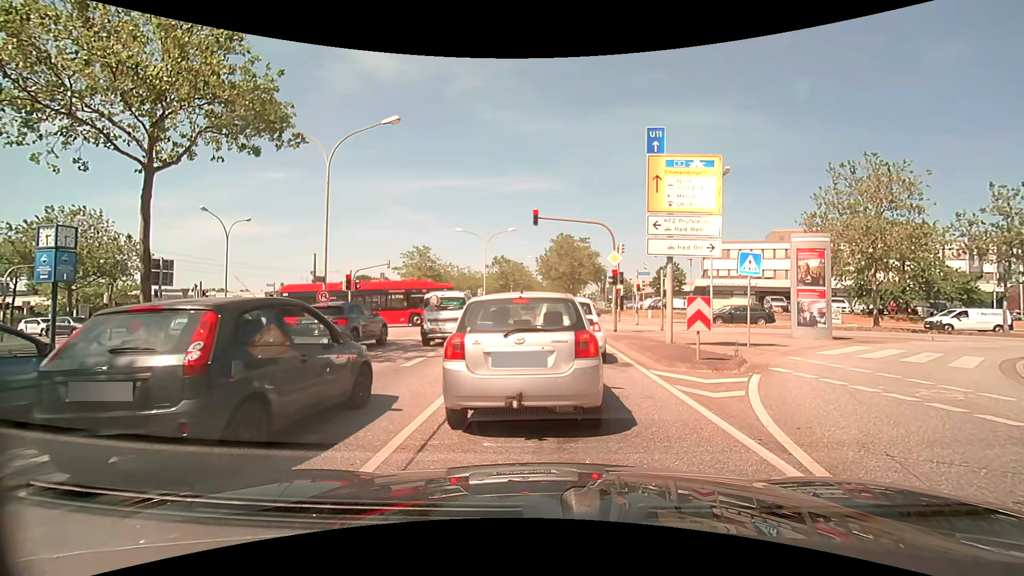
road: primary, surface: asphalt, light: Day
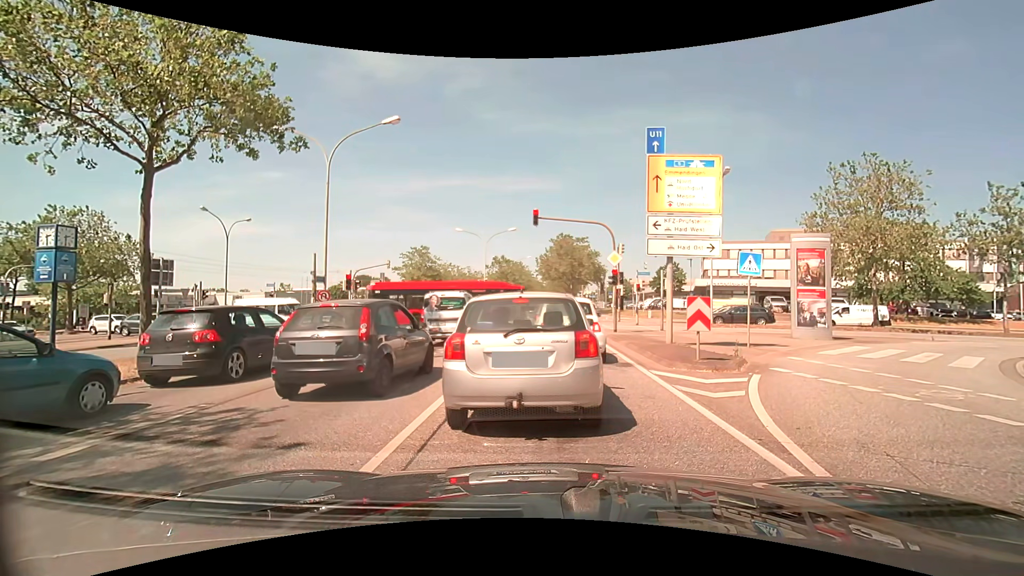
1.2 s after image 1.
(0.0, 0.0) m; 0°
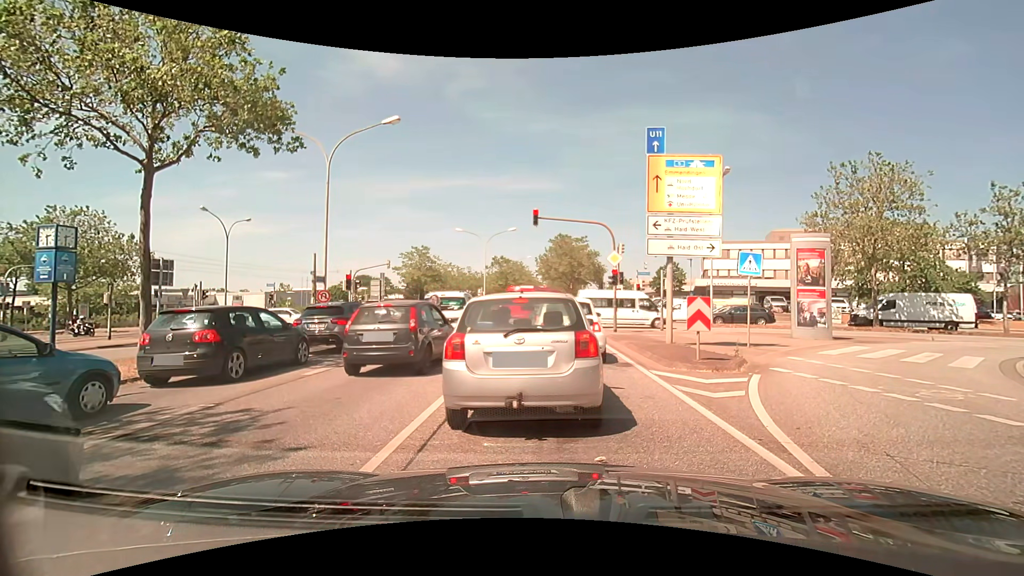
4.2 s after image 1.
(0.0, 0.0) m; 0°
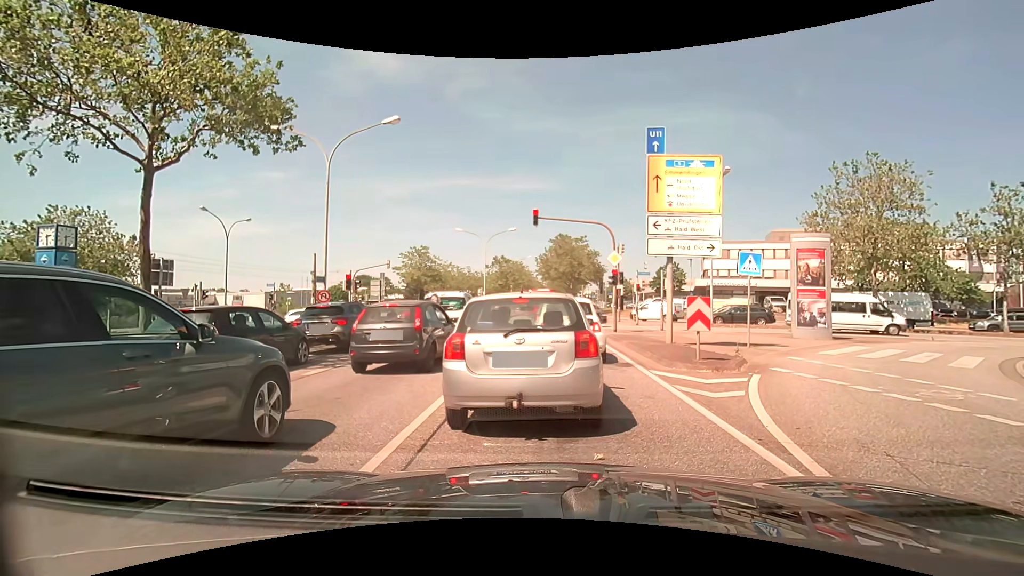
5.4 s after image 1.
(0.0, 0.0) m; 0°
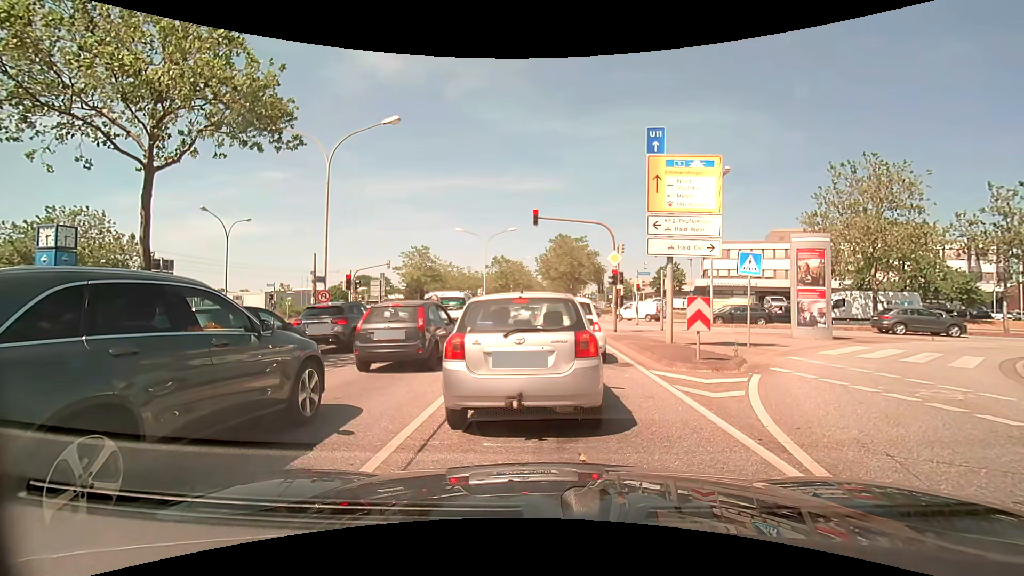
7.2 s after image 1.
(0.0, 0.0) m; 0°
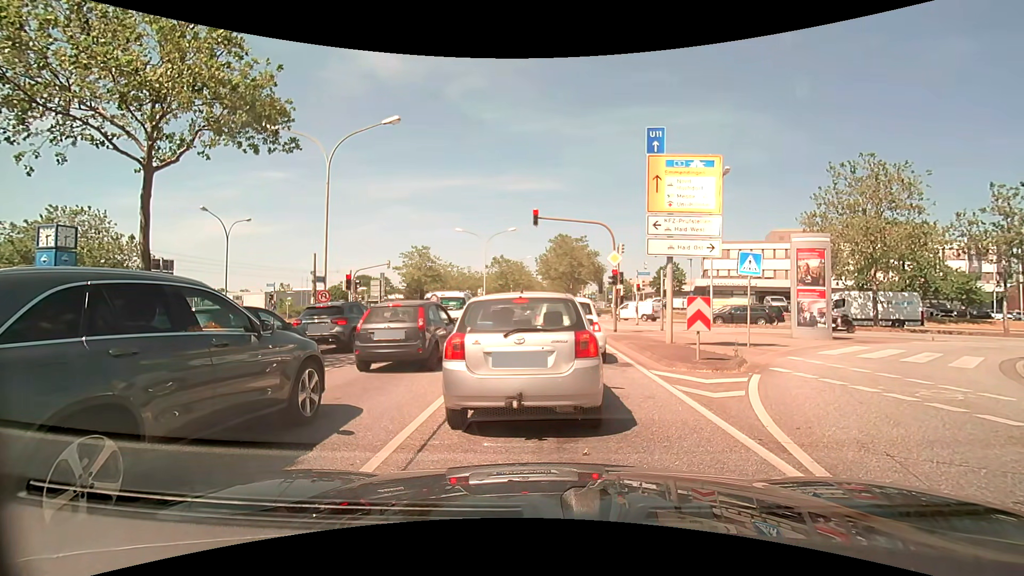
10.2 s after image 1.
(0.0, 0.0) m; 0°
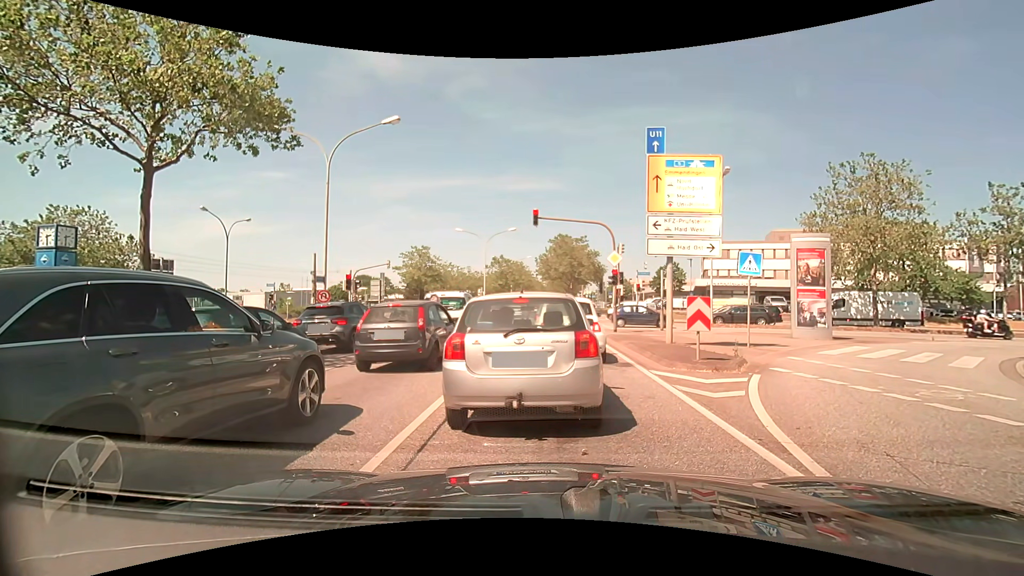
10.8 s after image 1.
(0.0, 0.0) m; 0°
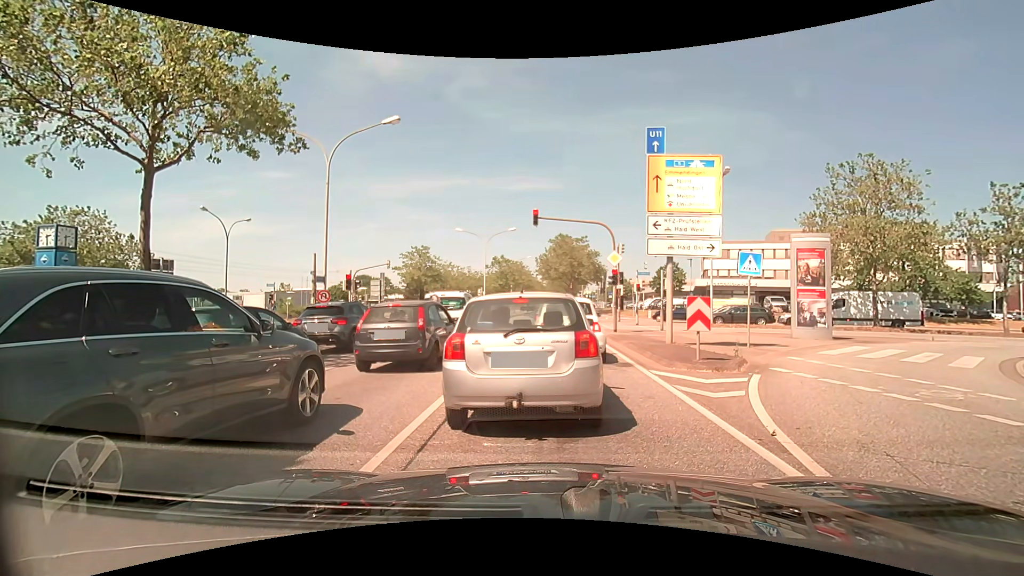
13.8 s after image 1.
(0.0, 0.0) m; 0°
(0, +10) (0, +20) (+1, +30) (+1, +40) (+1, +50) (+1, +60) (+1, +70) (+2, +80) (+2, +90) (+2, +100) m
